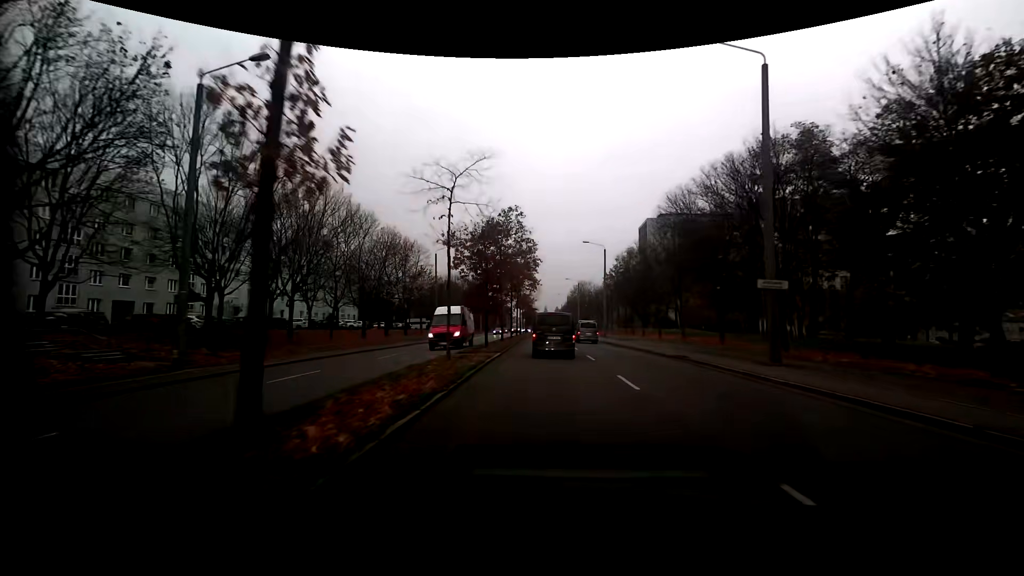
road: secondary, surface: asphalt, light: Day
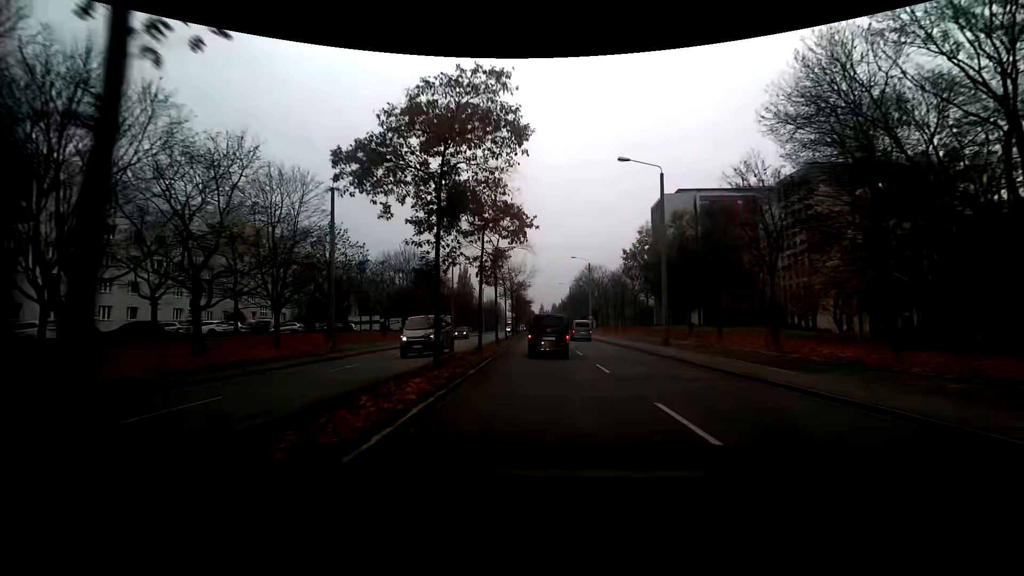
(+0.1, +32.0) m; +1°
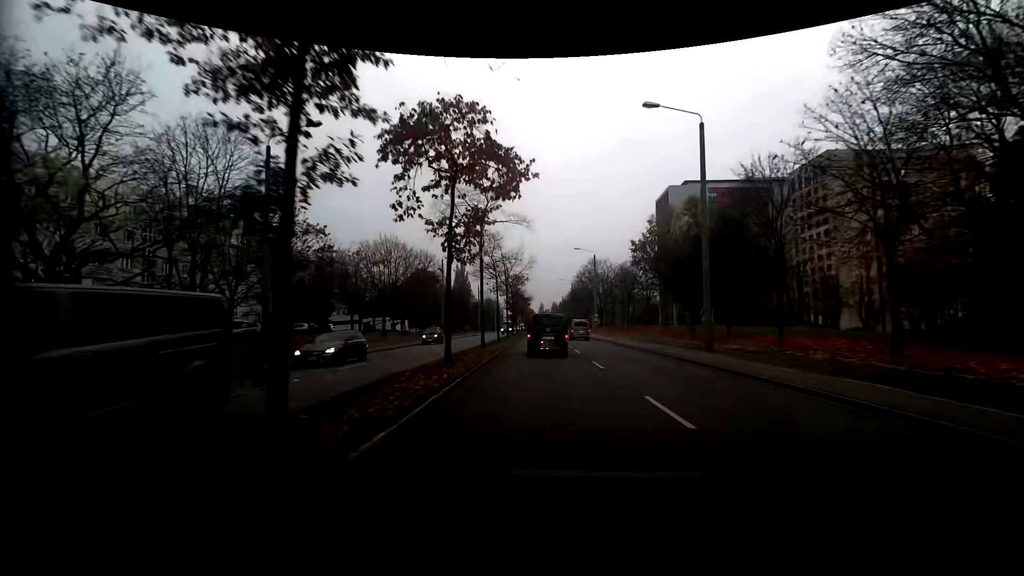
(0.0, +8.2) m; 0°
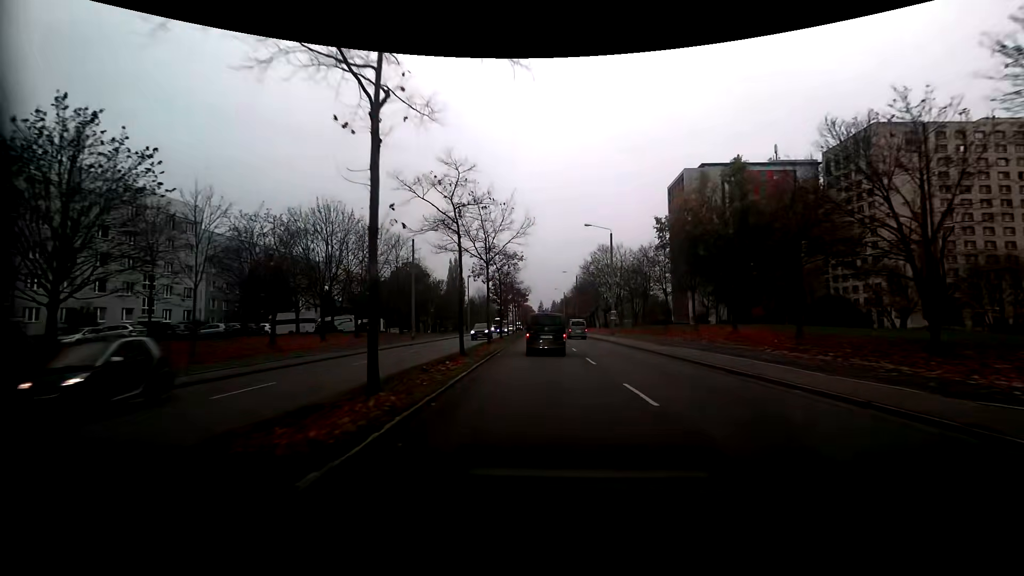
(0.0, +16.6) m; 0°
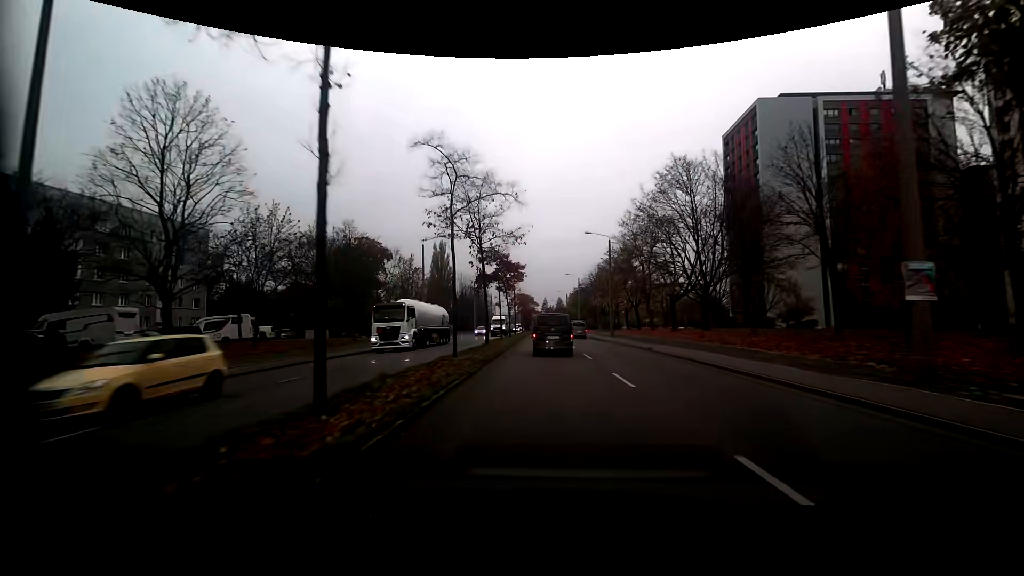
(-0.3, +42.6) m; 0°
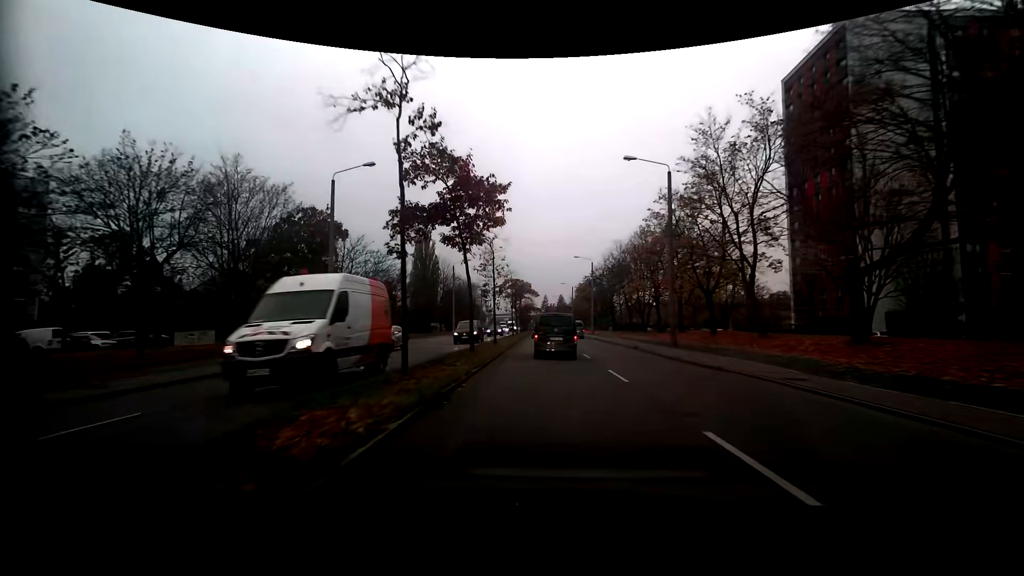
(-0.2, +26.3) m; 0°
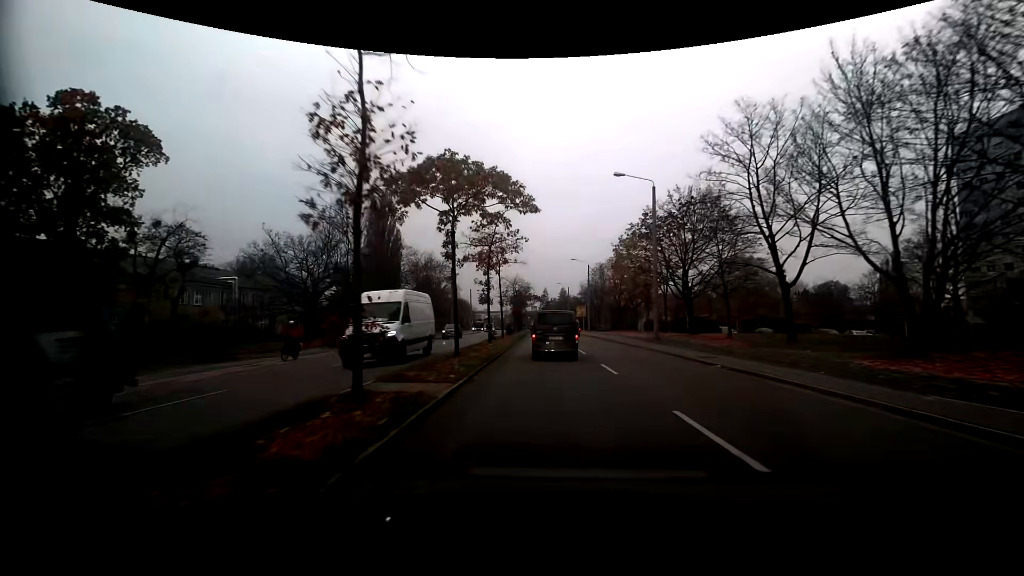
(0.0, +42.7) m; 0°
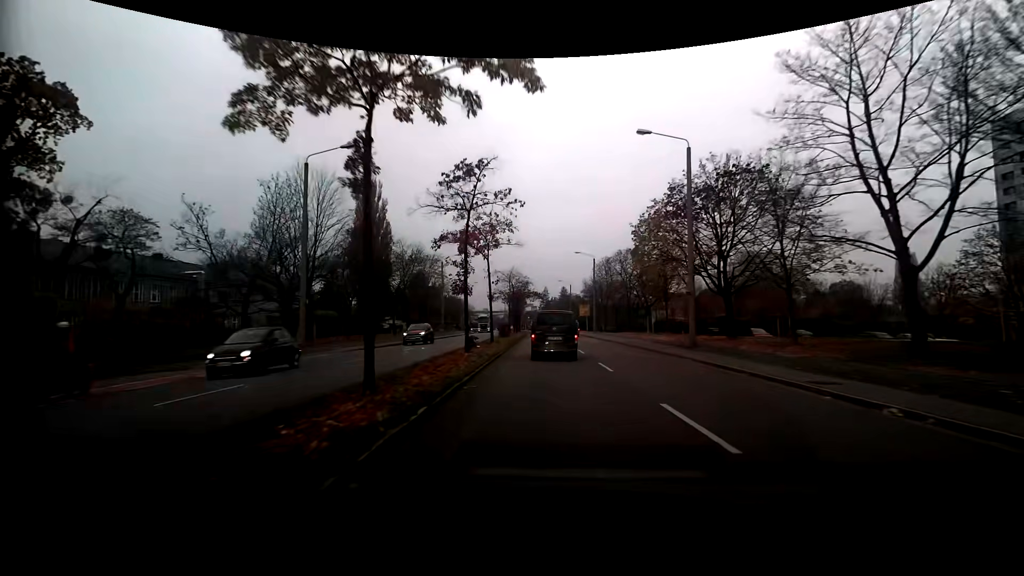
(0.0, +8.2) m; 0°
(0, +10) (0, +20) (0, +30) (0, +40) (0, +50) (0, +60) (0, +70) (0, +80) (0, +90) (0, +100) m
